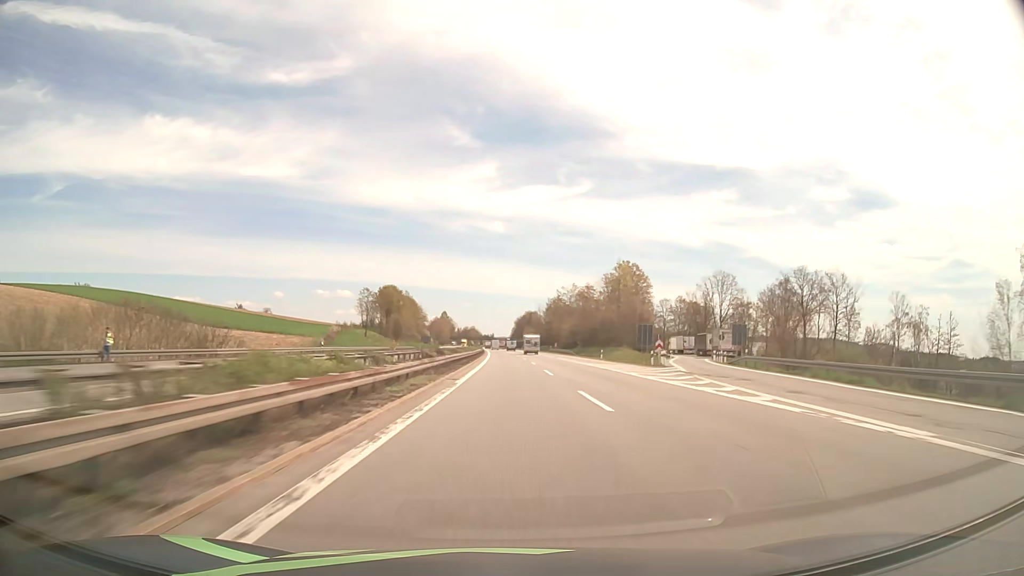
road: motorway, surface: asphalt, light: Day
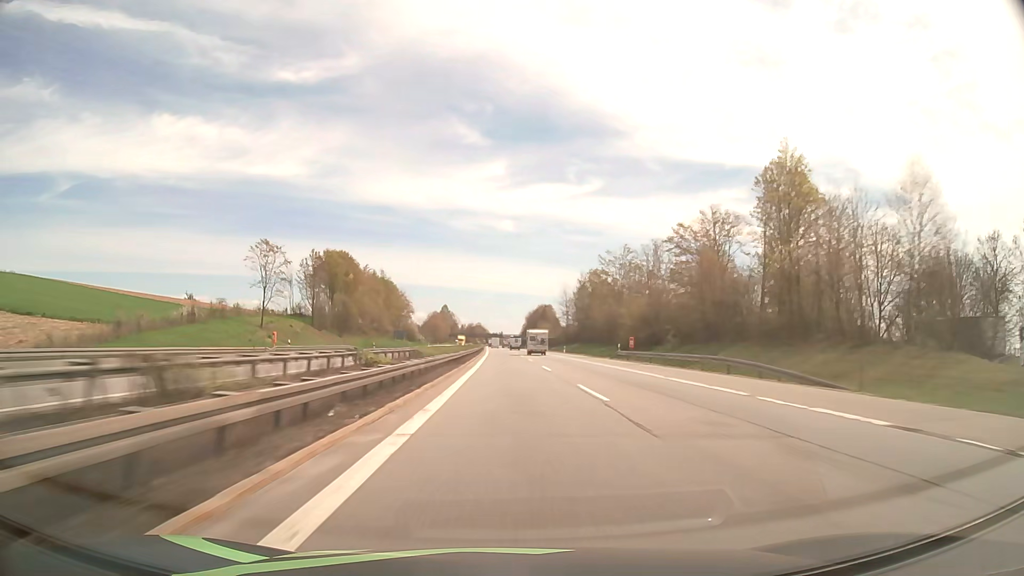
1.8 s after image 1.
(-0.2, +69.7) m; -1°
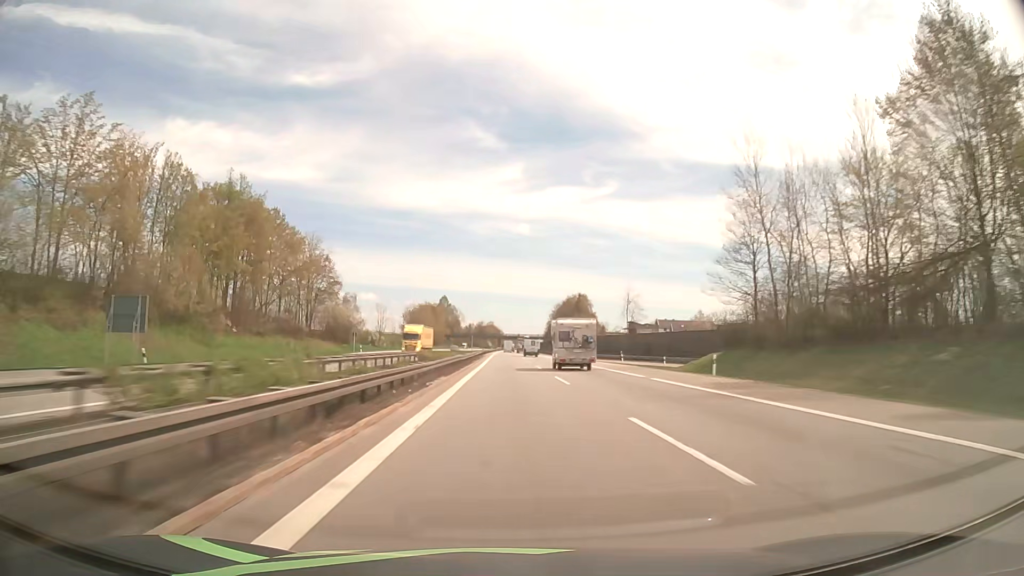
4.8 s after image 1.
(-1.6, +116.3) m; -1°
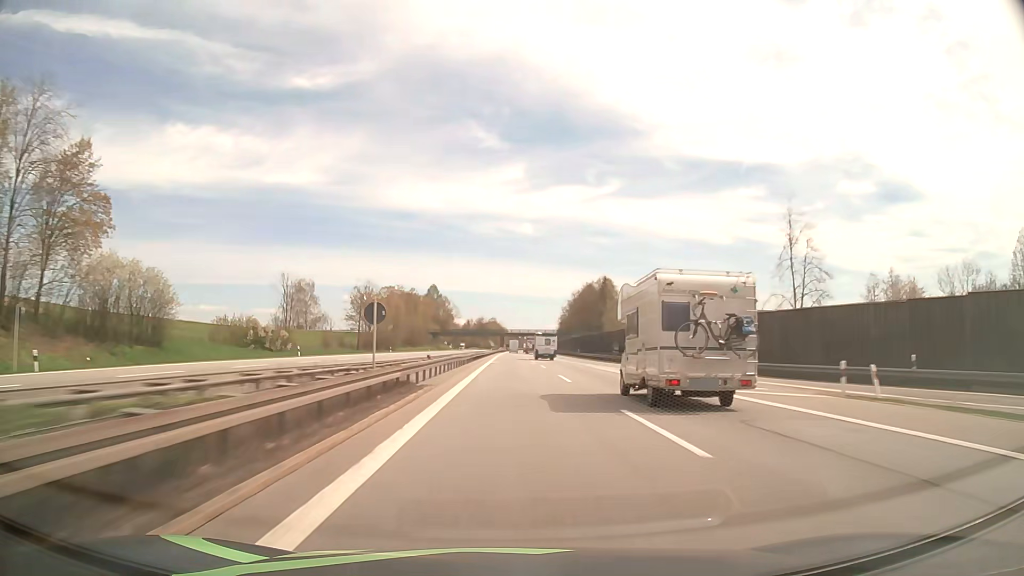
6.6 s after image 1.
(-0.3, +69.9) m; 0°
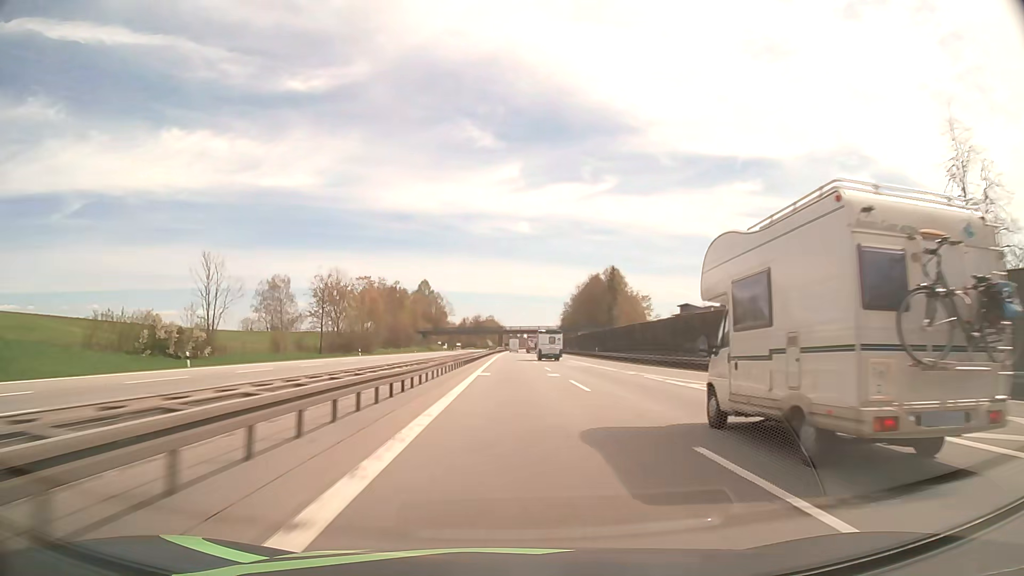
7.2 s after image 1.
(0.0, +23.3) m; 0°
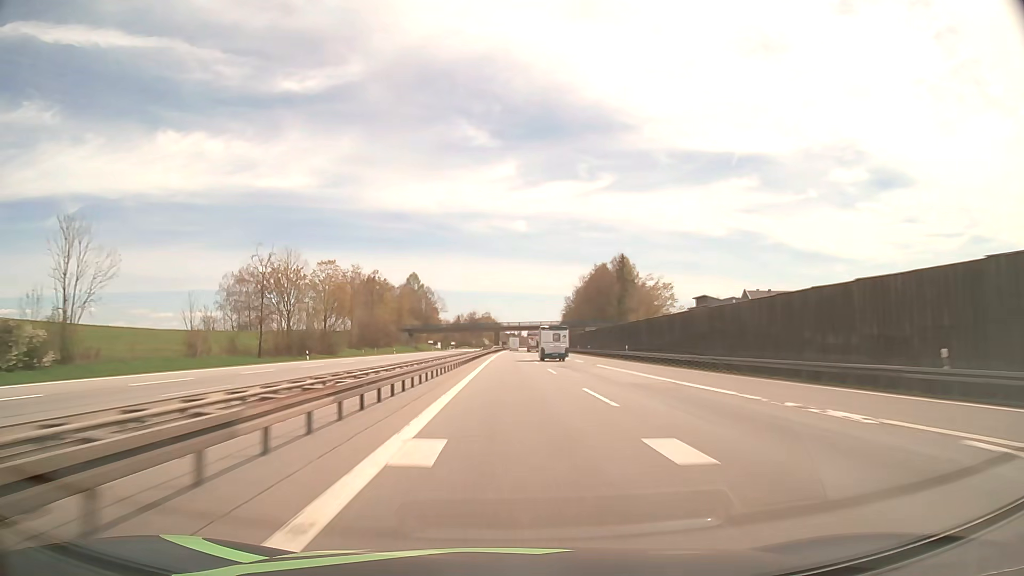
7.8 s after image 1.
(0.0, +23.3) m; 0°
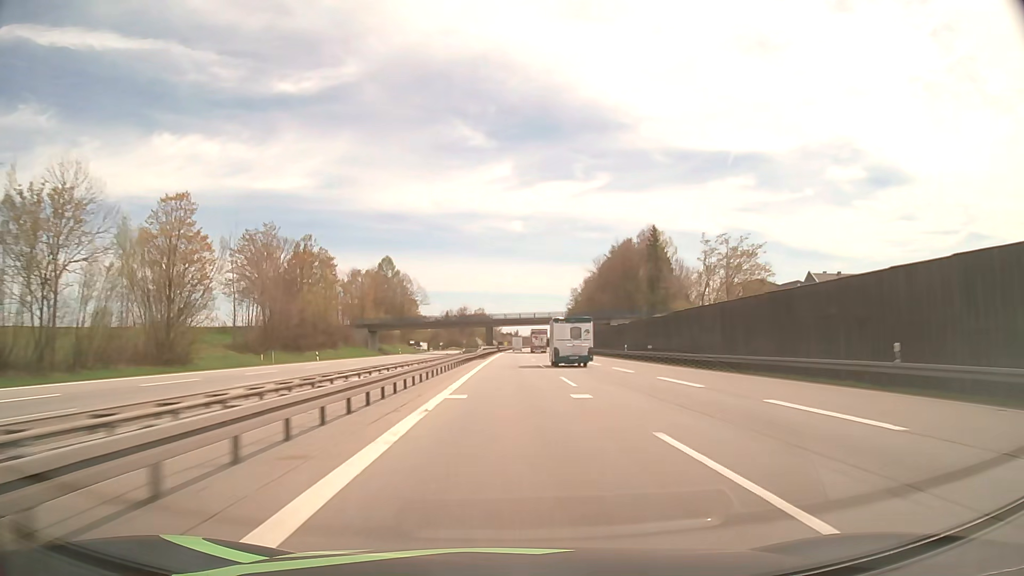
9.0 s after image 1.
(+0.1, +46.6) m; 0°
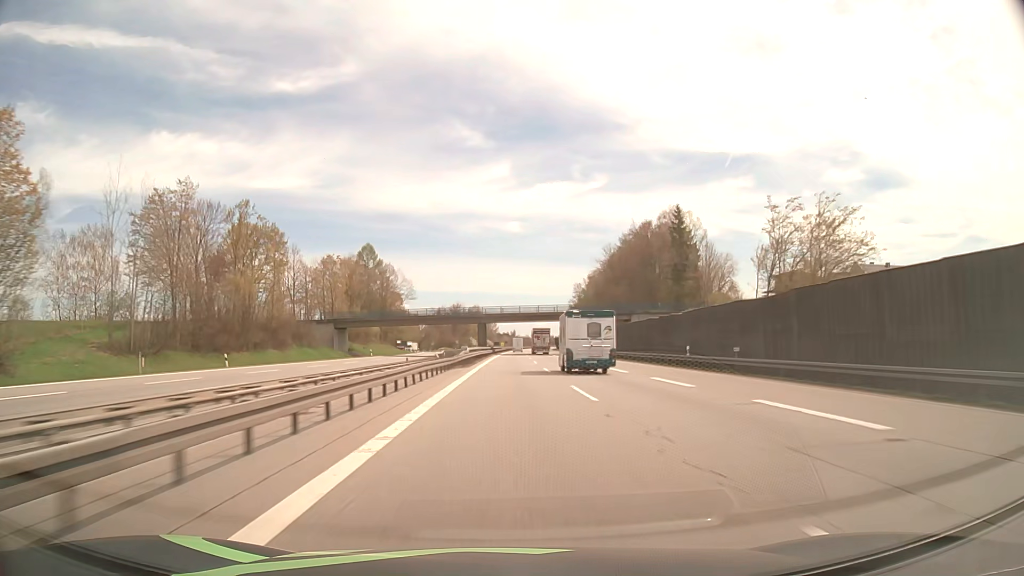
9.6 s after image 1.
(0.0, +23.3) m; 0°
(0, +10) (0, +20) (0, +30) (0, +40) (0, +50) (0, +60) (+1, +70) (+1, +80) (+1, +90) (+1, +100) m
